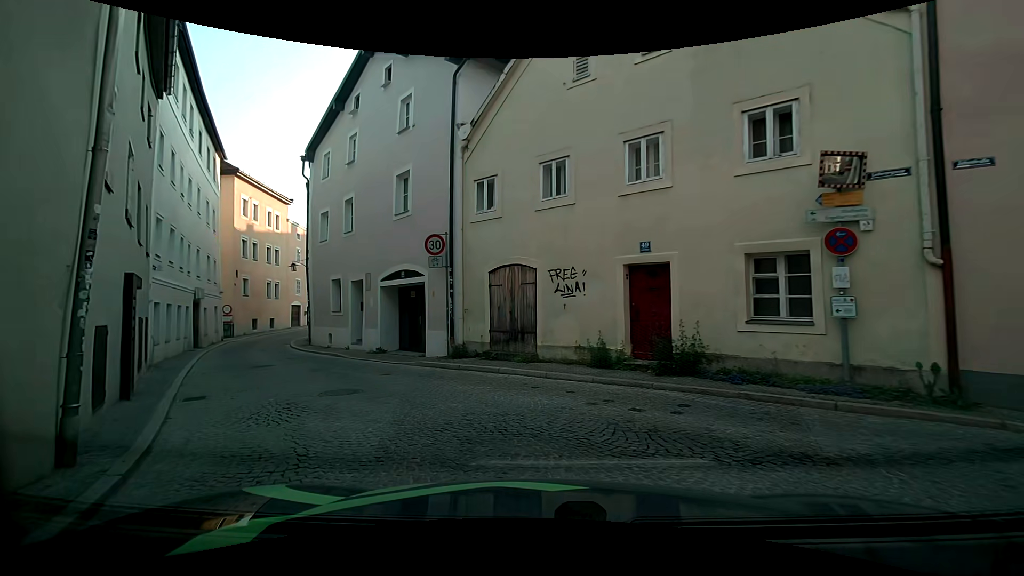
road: residential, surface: sett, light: Day
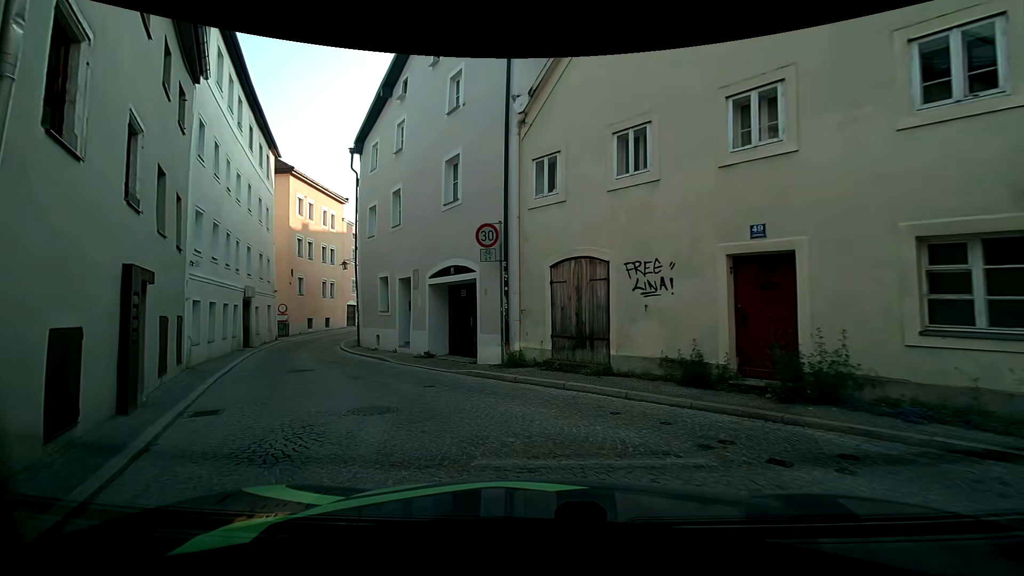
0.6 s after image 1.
(-0.1, +1.9) m; -6°
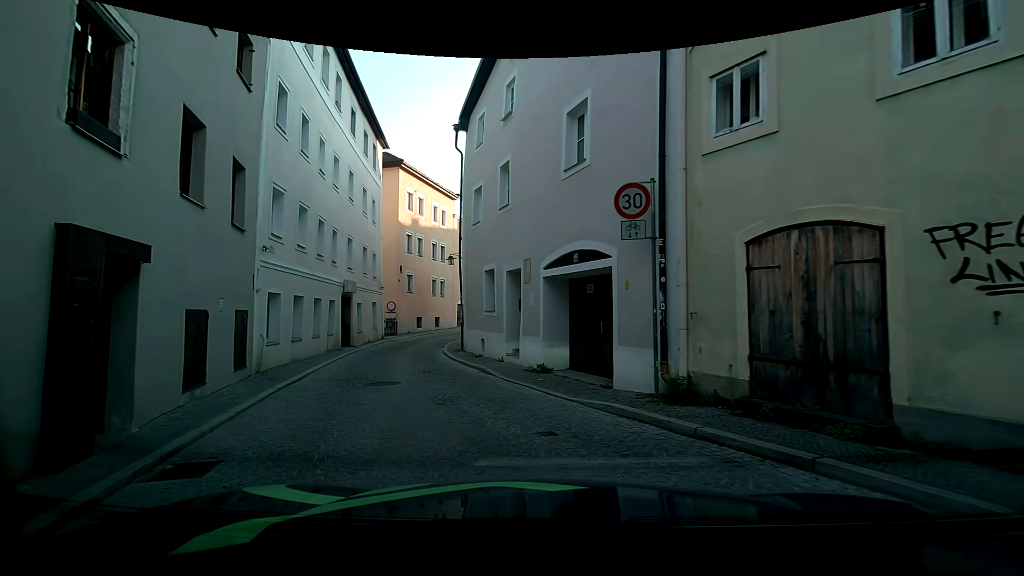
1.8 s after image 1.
(-0.5, +3.7) m; -15°
